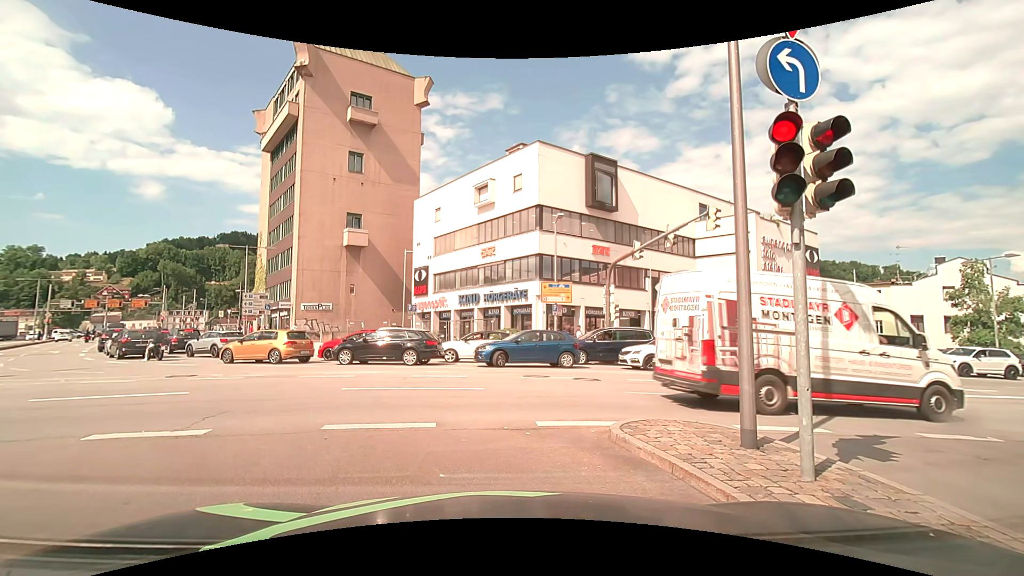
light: Day
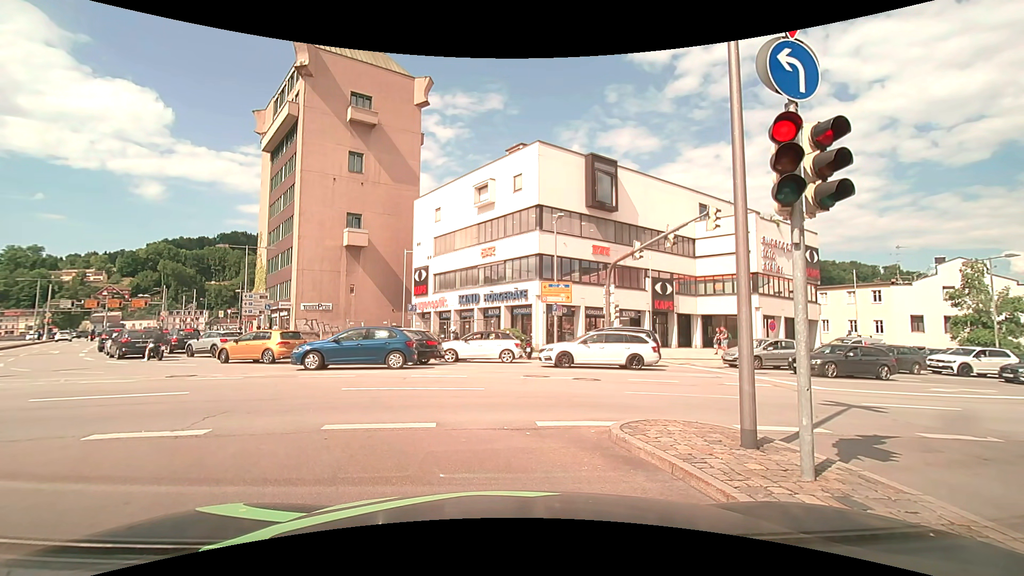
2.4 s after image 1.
(0.0, 0.0) m; 0°
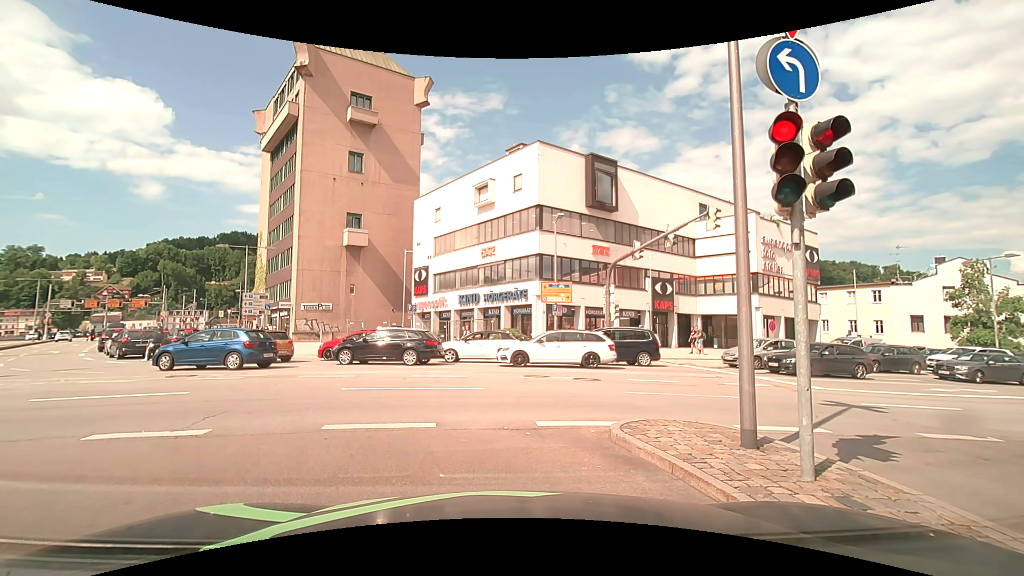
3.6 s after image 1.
(0.0, 0.0) m; 0°
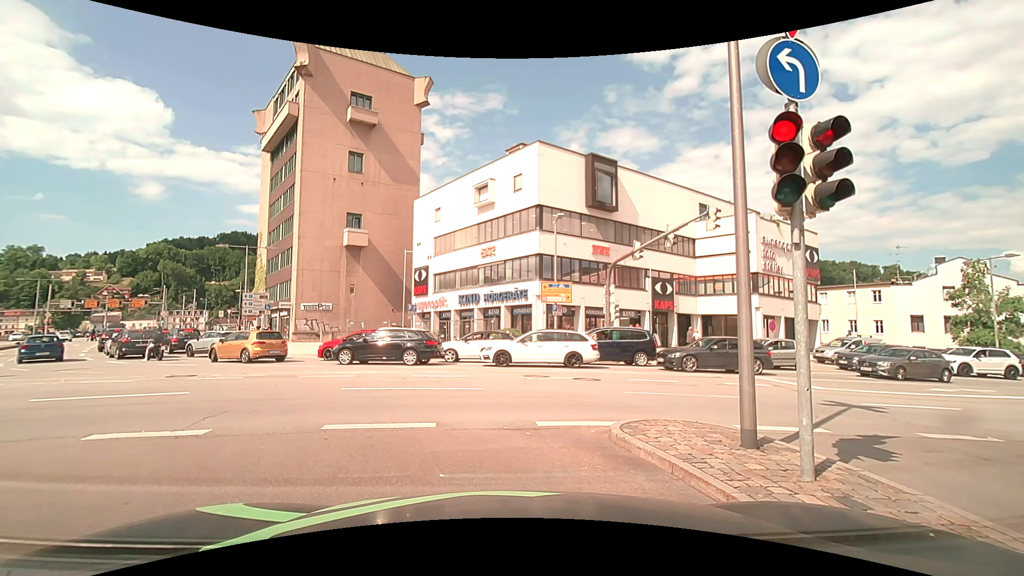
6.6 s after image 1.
(0.0, 0.0) m; 0°
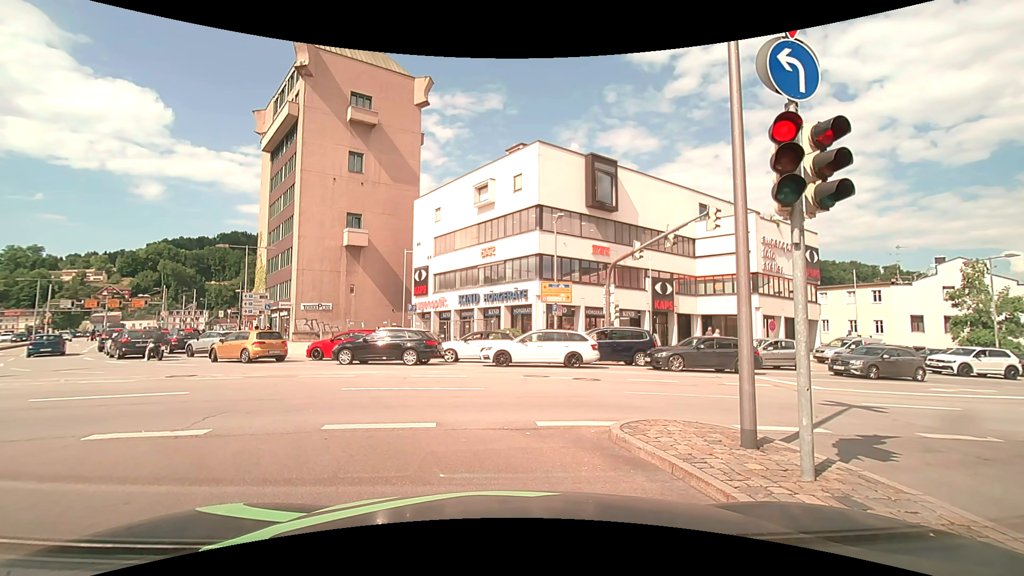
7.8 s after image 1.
(0.0, 0.0) m; 0°
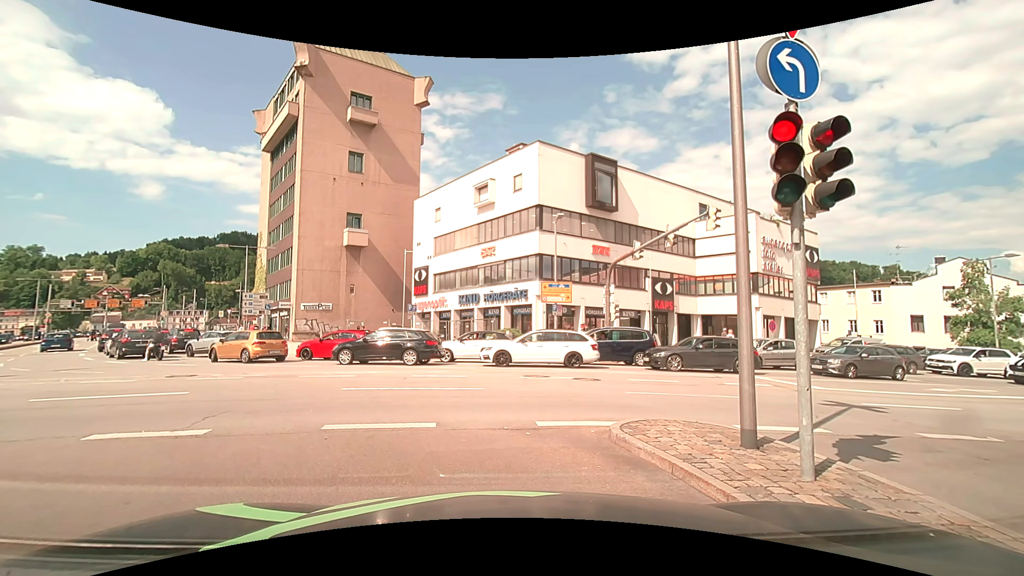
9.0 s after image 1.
(0.0, 0.0) m; 0°
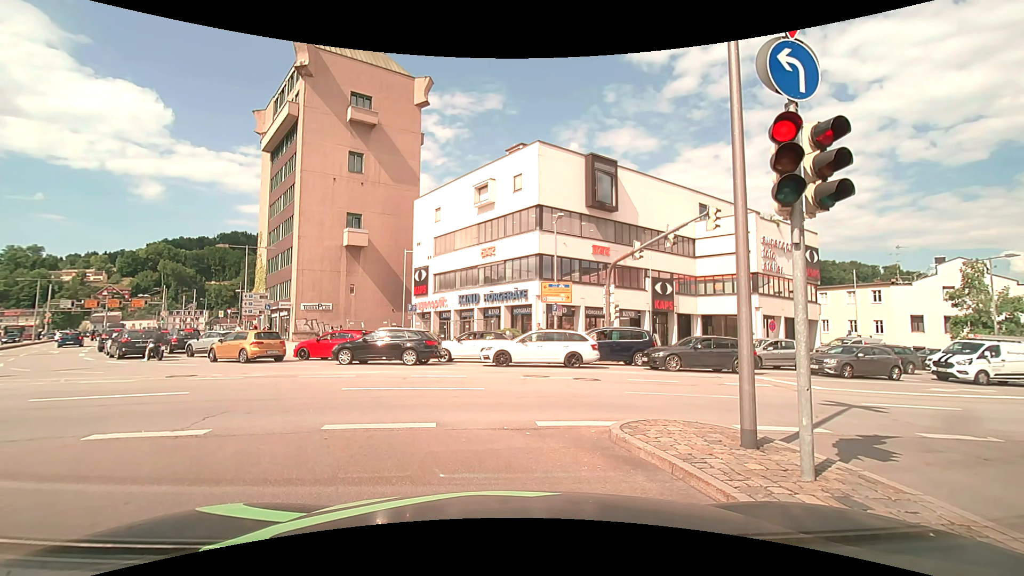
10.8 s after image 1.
(0.0, 0.0) m; 0°
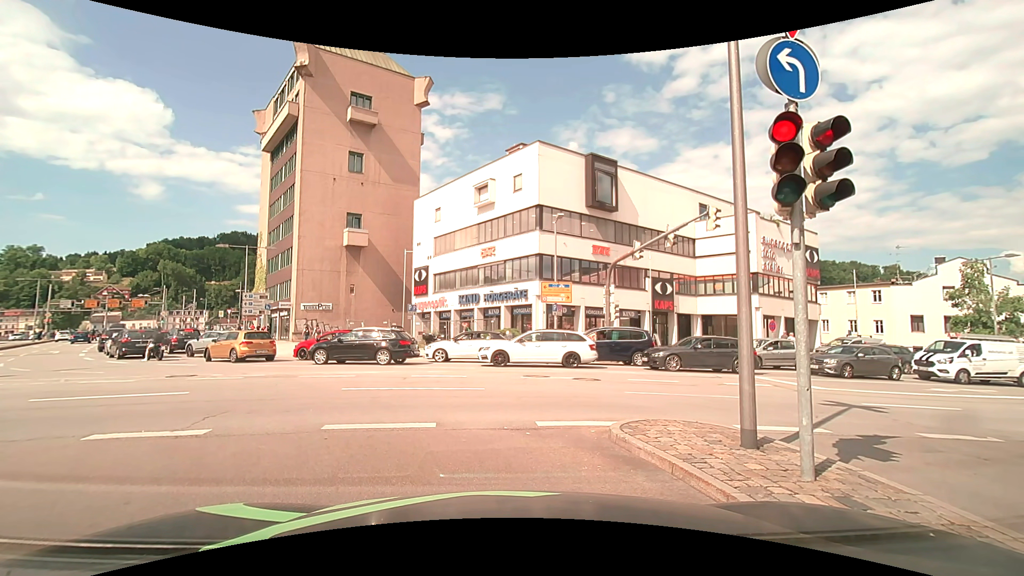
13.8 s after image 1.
(0.0, 0.0) m; 0°
